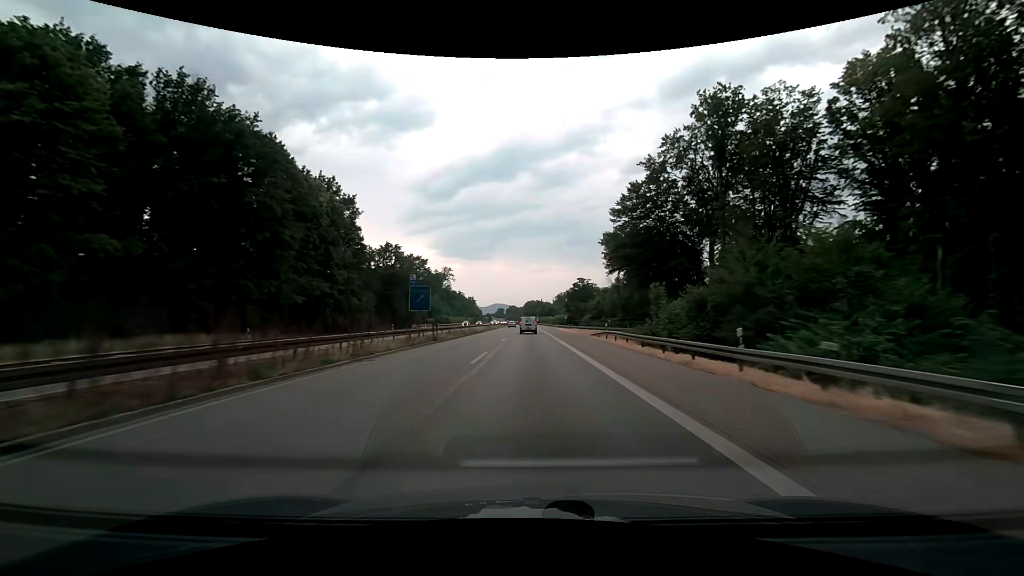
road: trunk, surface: asphalt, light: Day
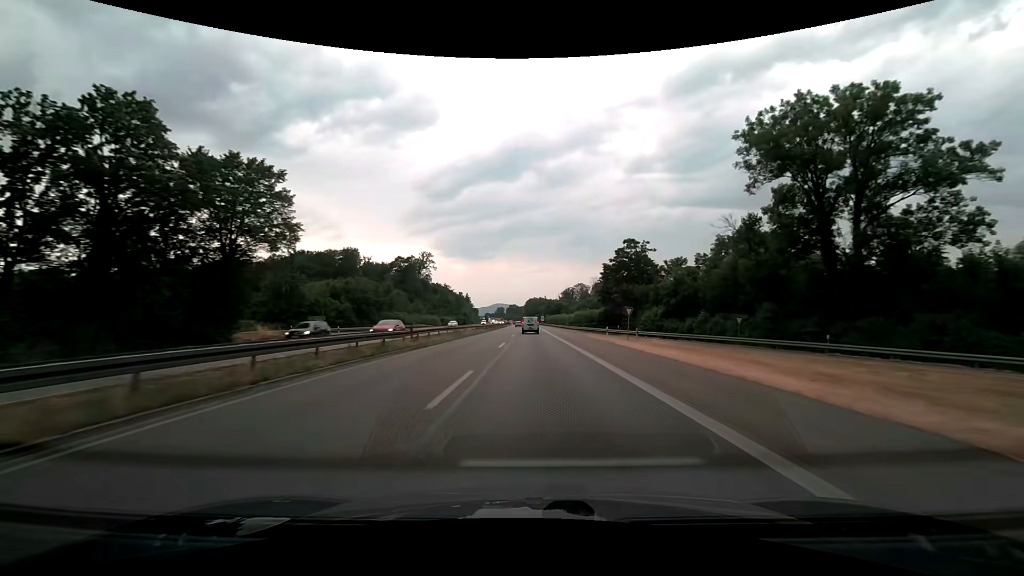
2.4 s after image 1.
(-0.2, +63.1) m; 0°
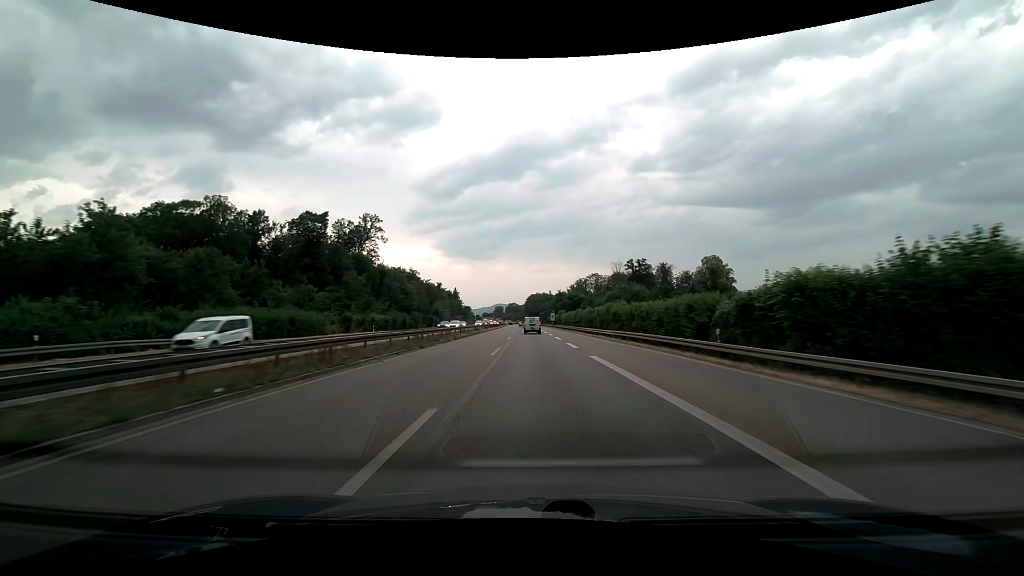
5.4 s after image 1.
(+0.2, +79.3) m; 0°
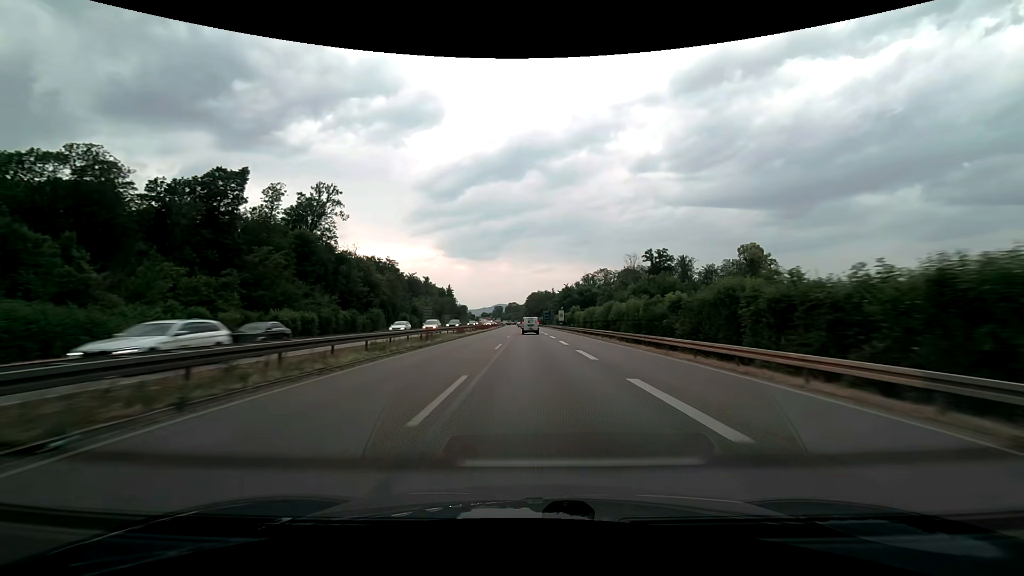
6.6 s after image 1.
(-0.2, +31.9) m; 0°
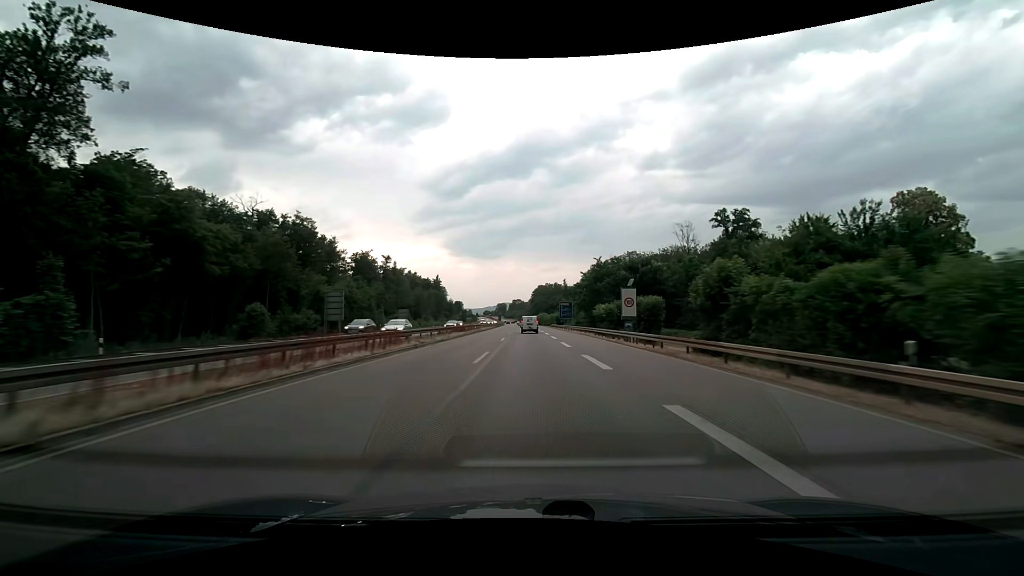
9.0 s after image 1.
(-0.3, +63.8) m; -1°
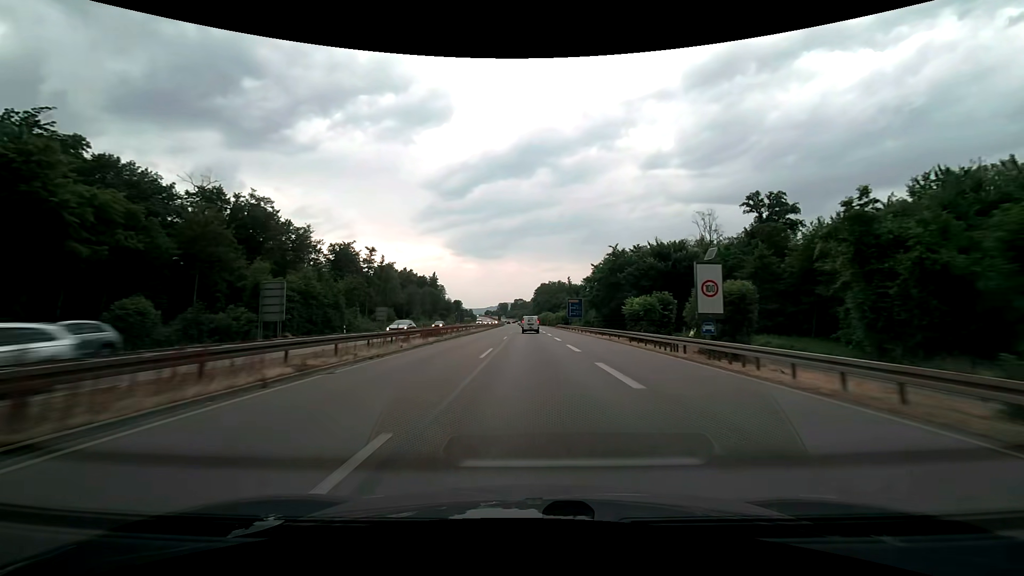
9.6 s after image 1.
(0.0, +15.9) m; 0°
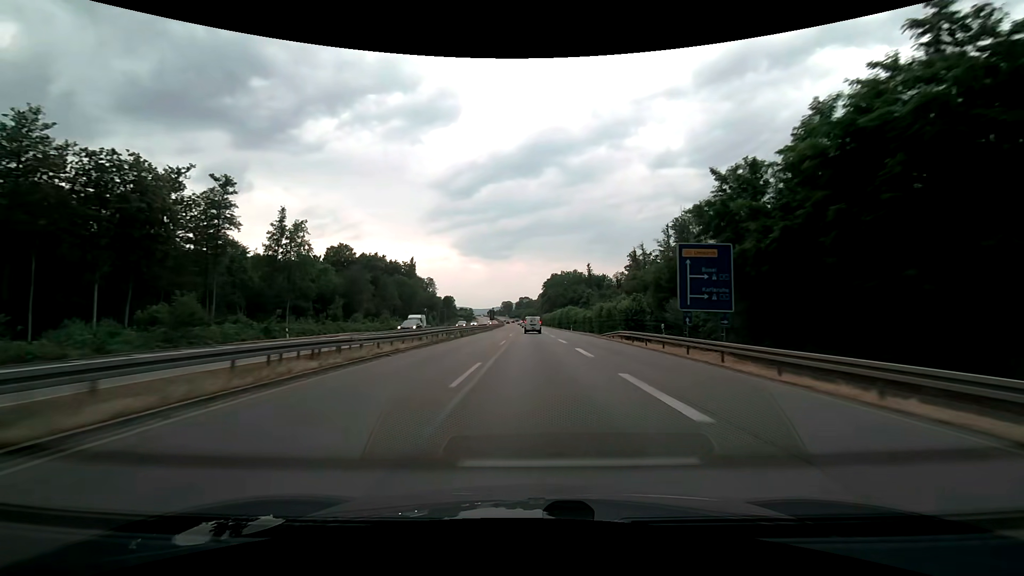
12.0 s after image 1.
(-0.3, +63.1) m; -1°
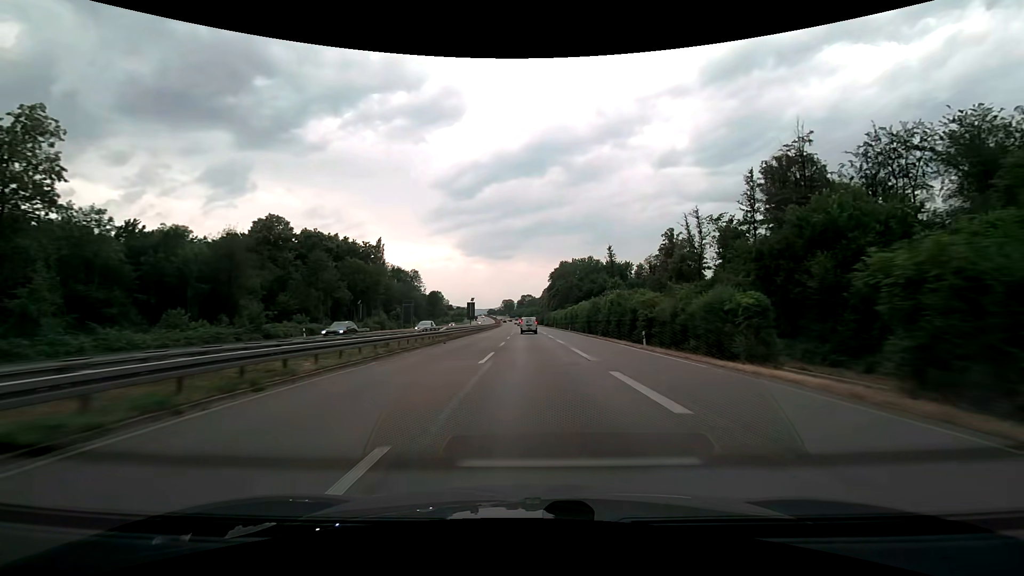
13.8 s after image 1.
(-0.1, +47.4) m; 0°
(0, +10) (0, +20) (0, +30) (0, +40) (0, +50) (0, +60) (-1, +70) (-1, +80) (-1, +90) (-1, +100) m
